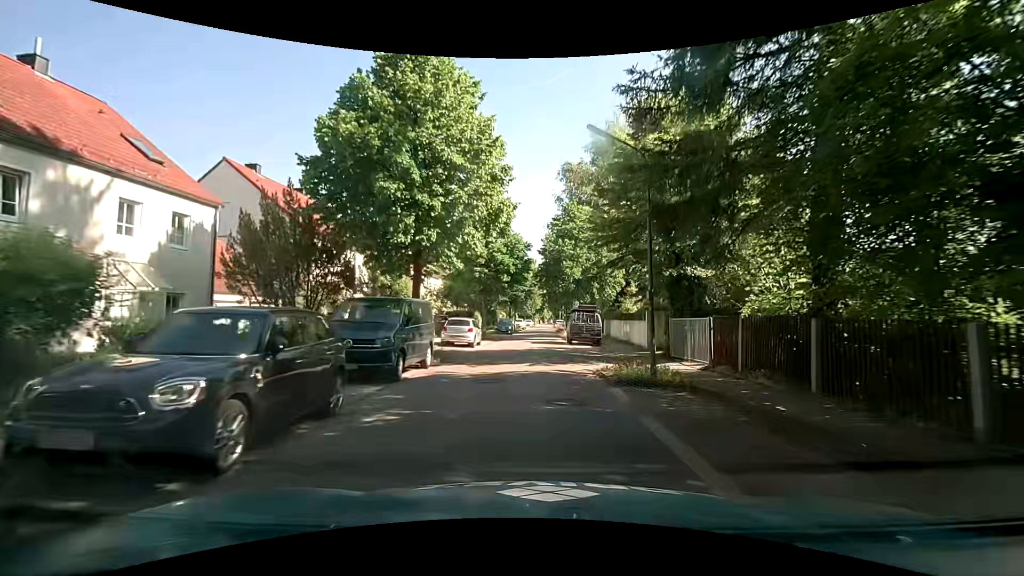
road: residential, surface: asphalt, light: Day
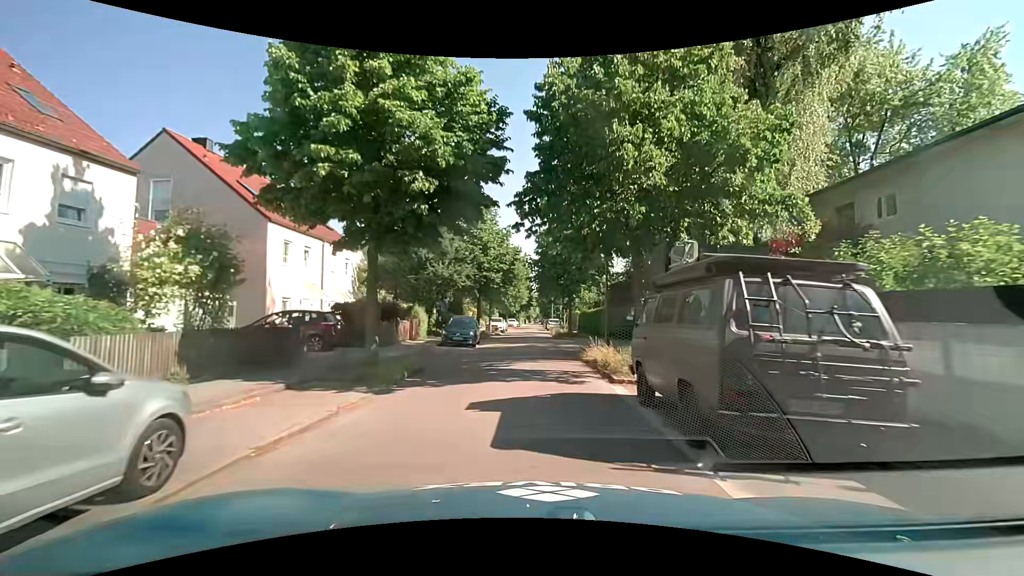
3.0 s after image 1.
(+0.4, +23.1) m; +1°
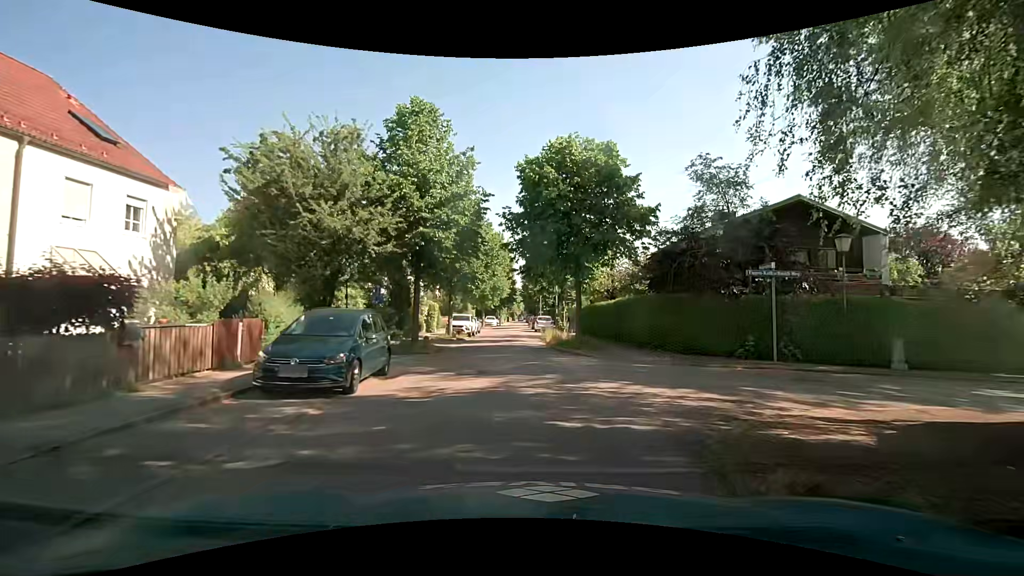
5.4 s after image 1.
(+0.5, +15.9) m; +4°
